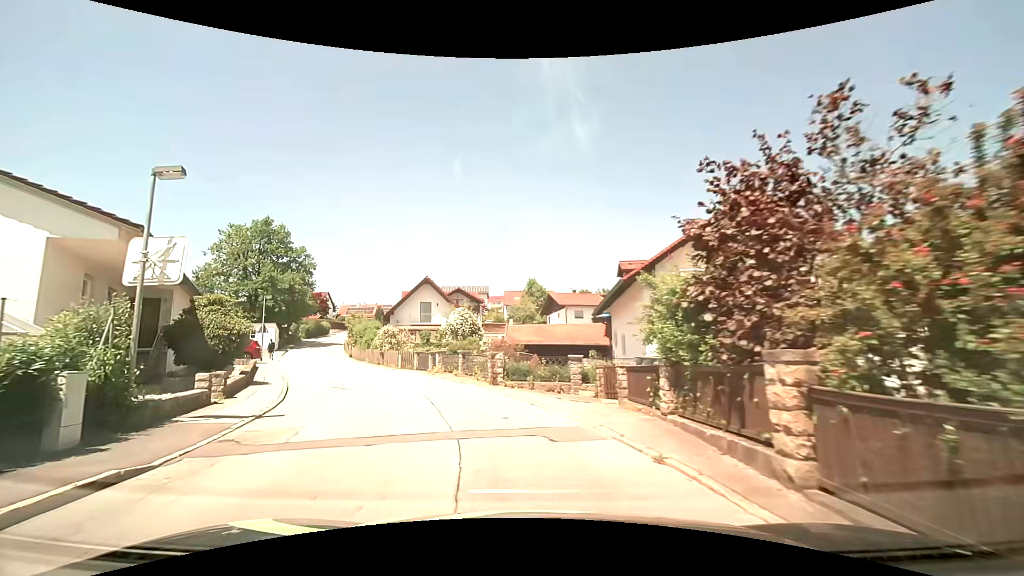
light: Day
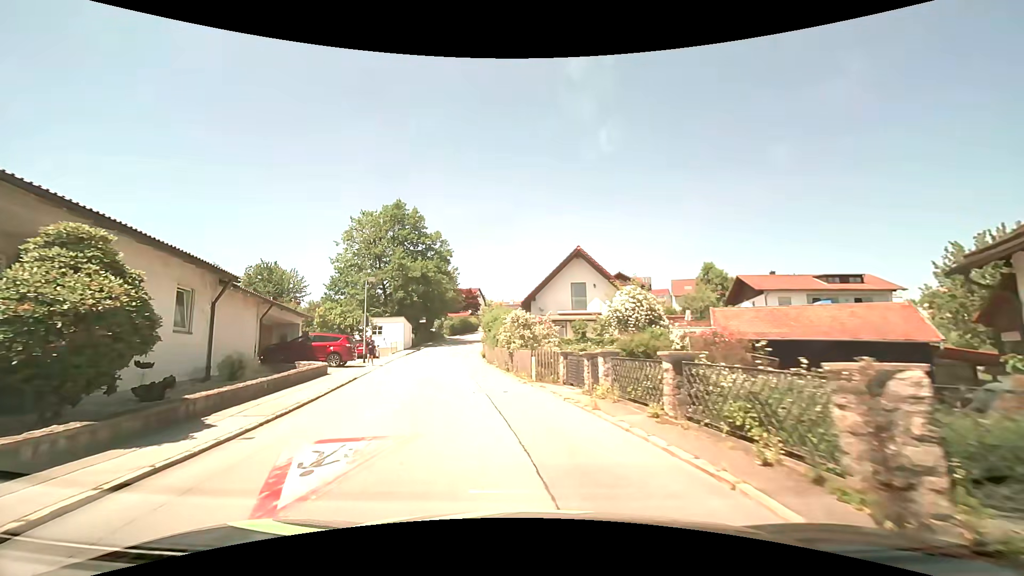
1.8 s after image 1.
(-2.1, +13.5) m; -18°
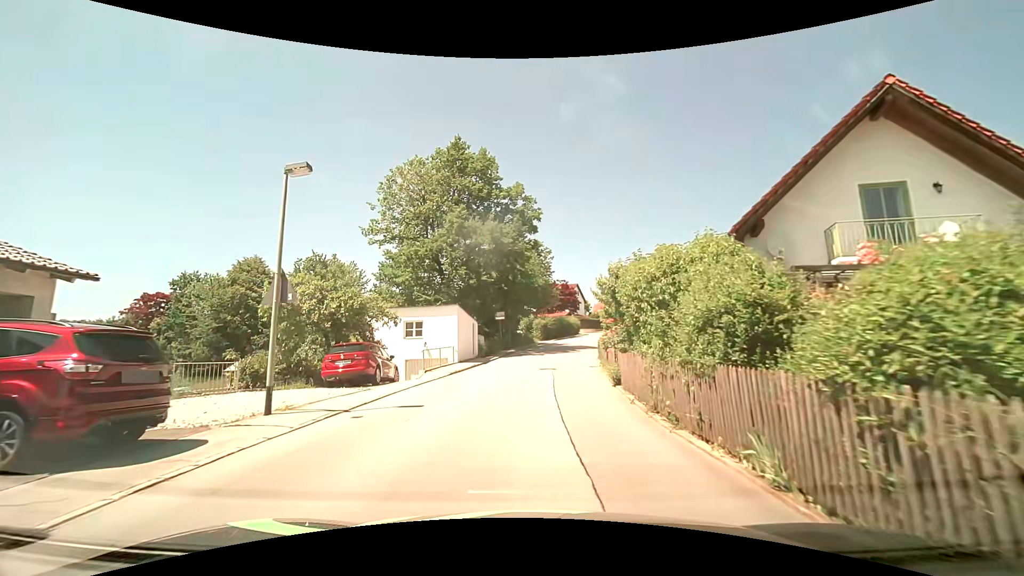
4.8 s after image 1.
(-2.8, +20.7) m; -11°
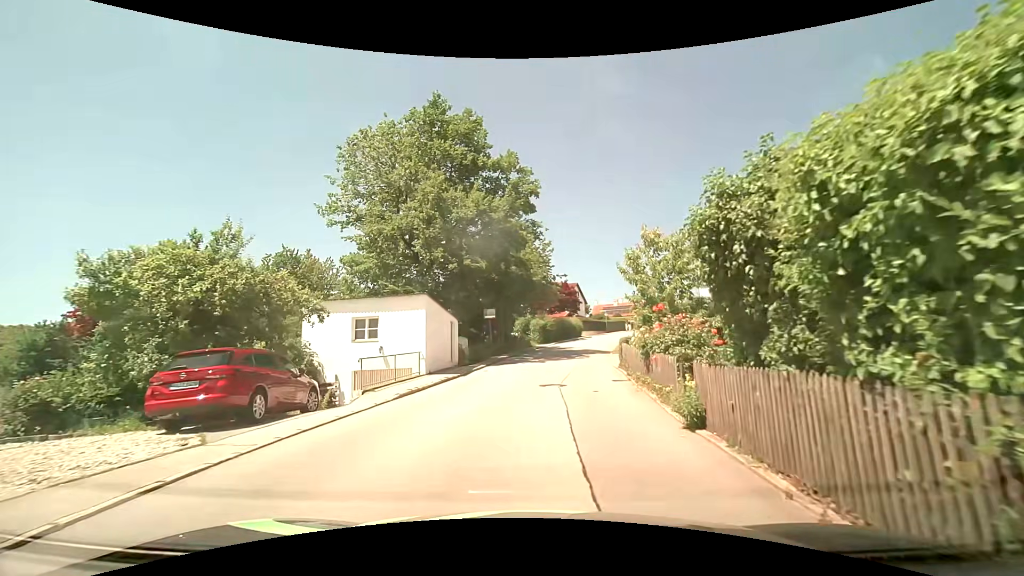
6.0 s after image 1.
(0.0, +7.3) m; +1°
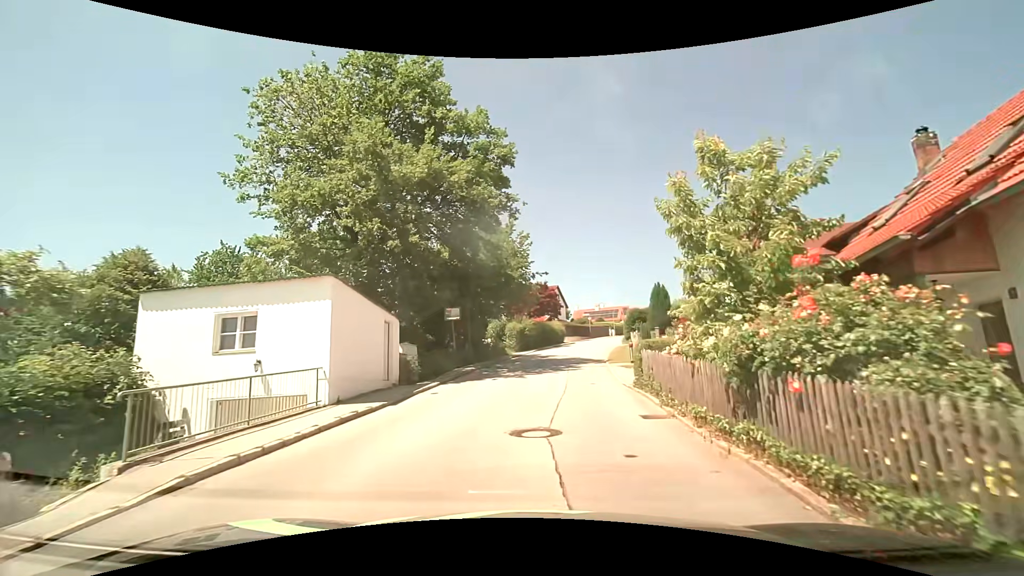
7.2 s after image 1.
(+0.1, +7.0) m; +3°
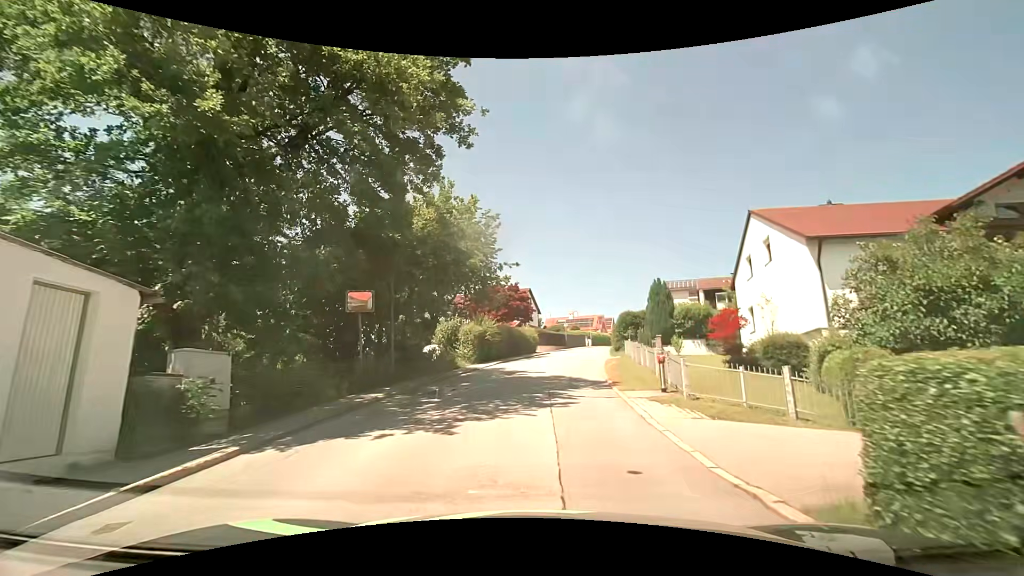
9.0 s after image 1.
(+0.1, +10.3) m; +3°
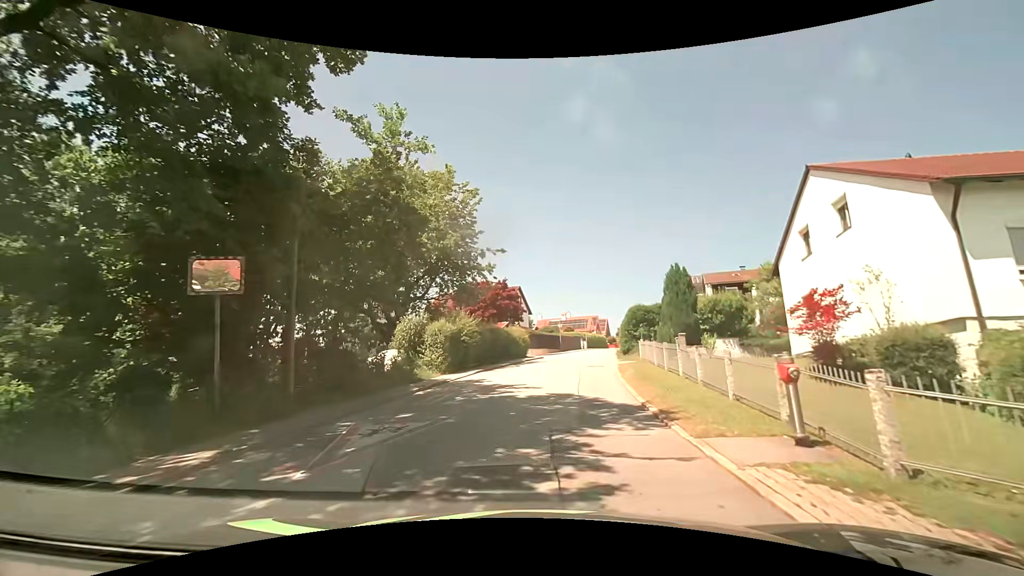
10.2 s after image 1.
(0.0, +6.9) m; +2°
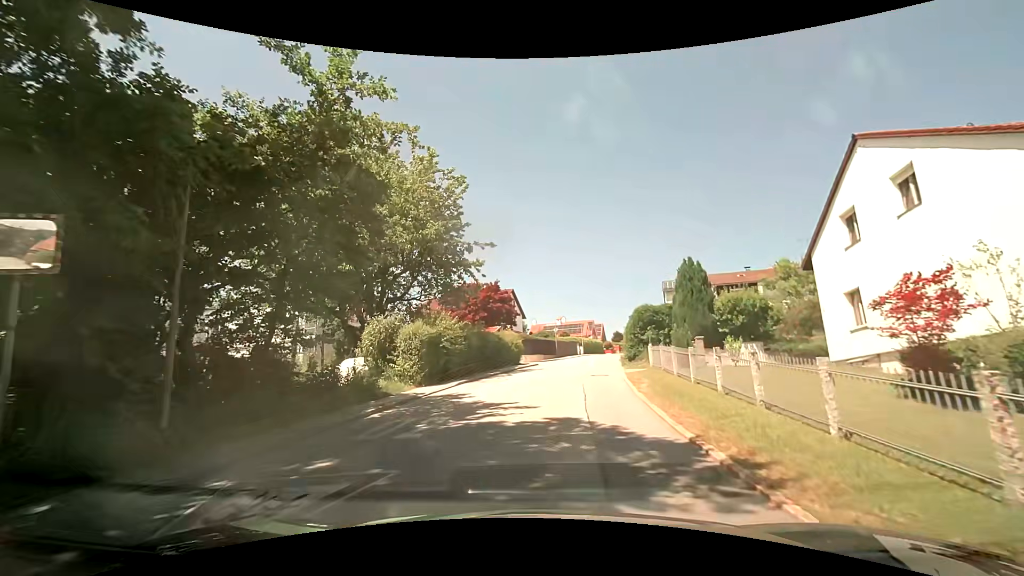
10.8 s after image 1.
(0.0, +3.6) m; 0°
(0, +10) (+1, +20) (+3, +30) (+5, +40) (+7, +49) (+9, +59) (+12, +69) (+14, +78) (+17, +88) (+19, +98) m
